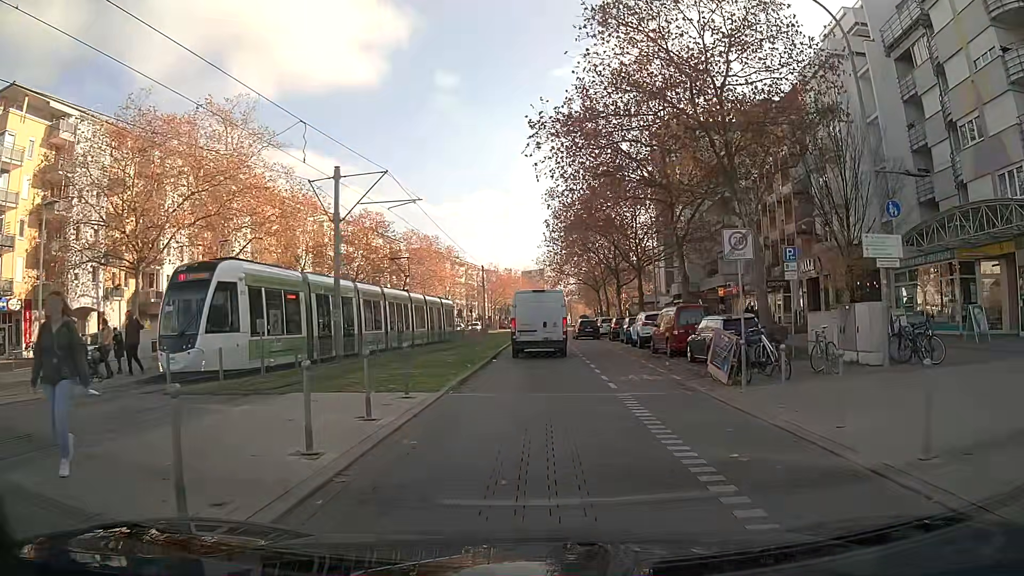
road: tertiary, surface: paving_stones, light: Day
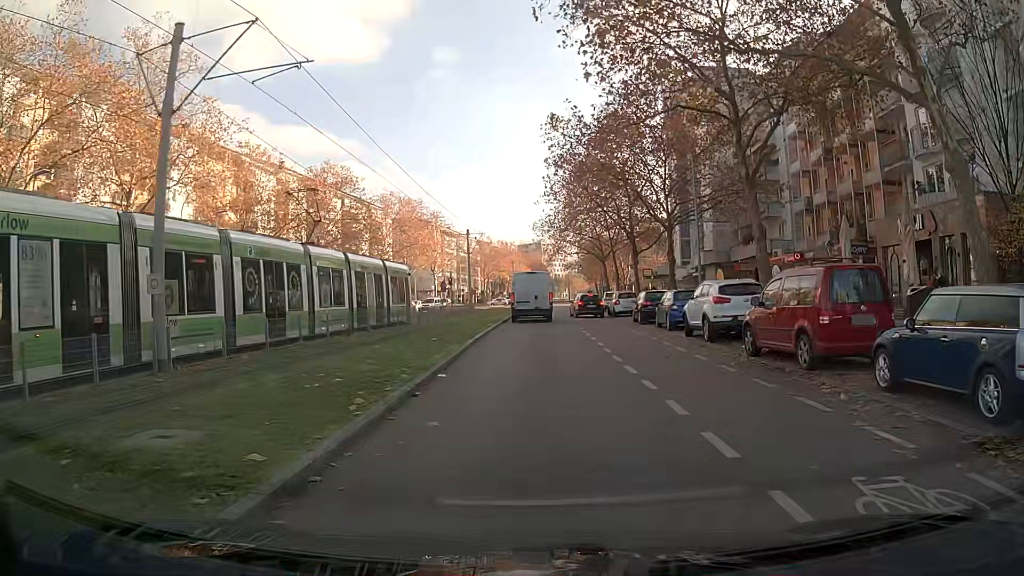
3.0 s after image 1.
(+0.1, +12.5) m; 0°
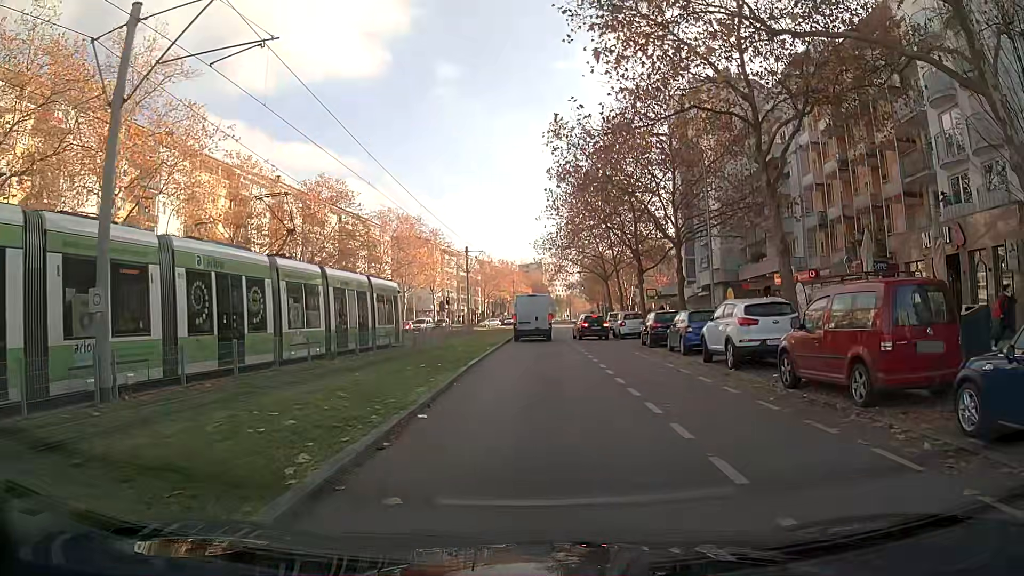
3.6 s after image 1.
(0.0, +2.2) m; 0°
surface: asphalt
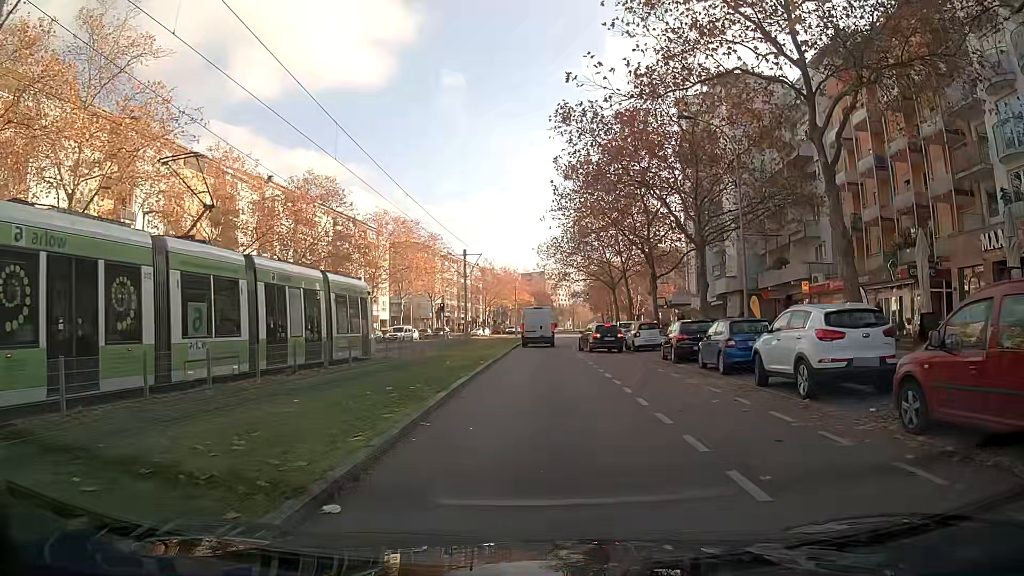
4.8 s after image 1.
(0.0, +4.4) m; 0°
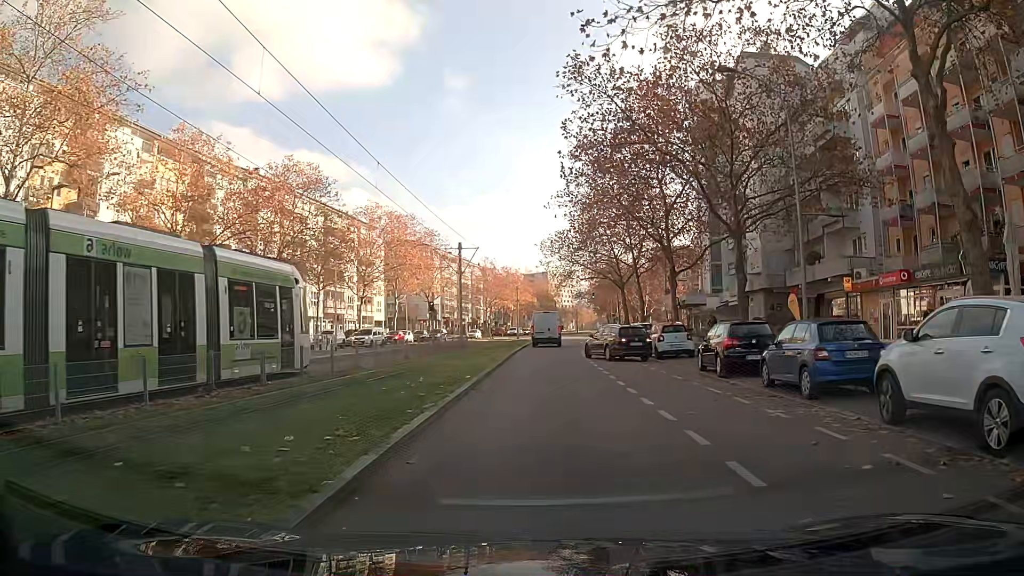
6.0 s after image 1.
(0.0, +5.7) m; 0°
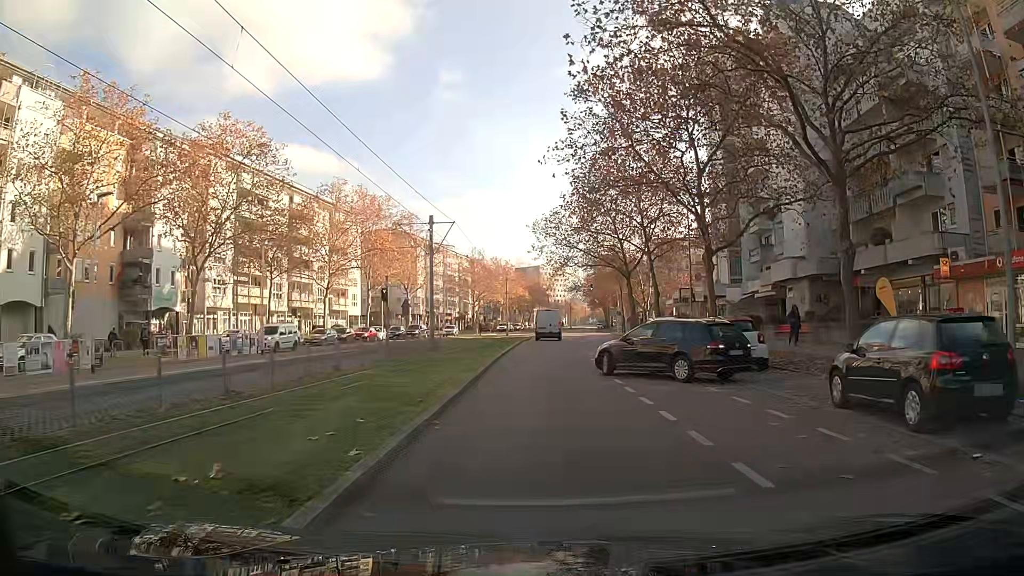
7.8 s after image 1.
(-0.1, +10.2) m; 0°
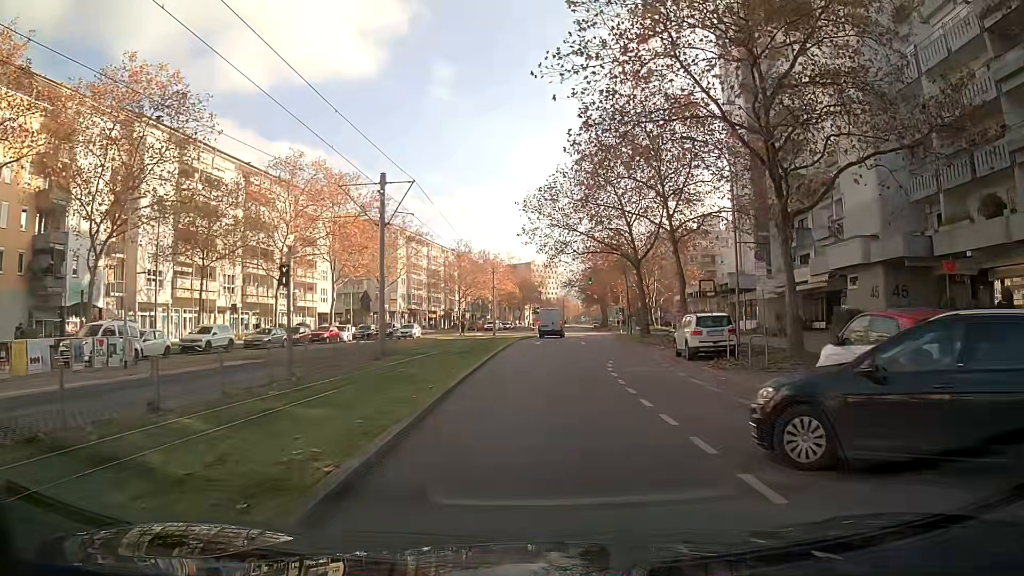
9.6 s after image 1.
(+0.1, +10.6) m; +1°
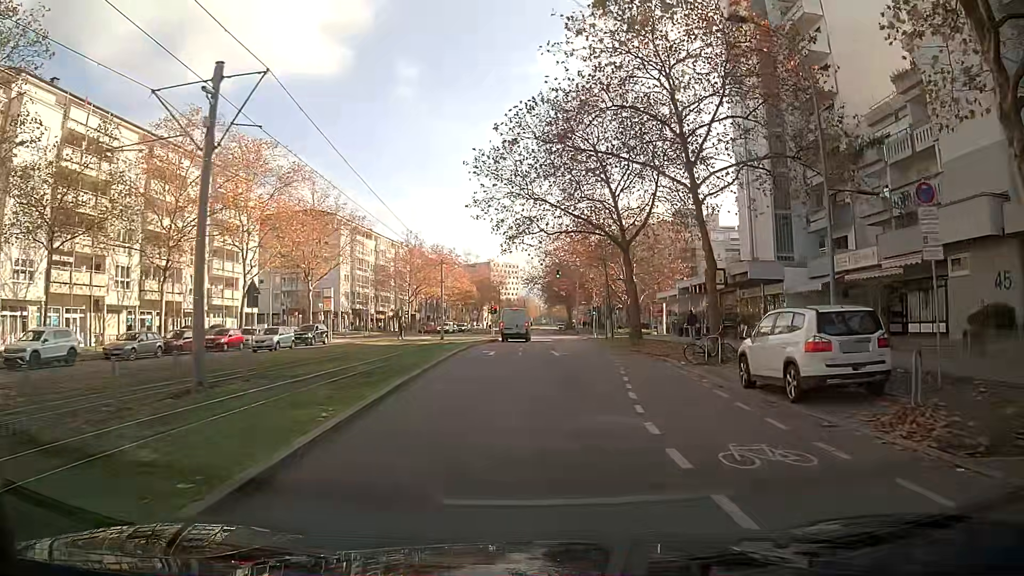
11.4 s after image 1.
(+0.4, +13.0) m; +4°
(0, +10) (0, +20) (0, +30) (+1, +40) (+1, +50) (+1, +60) (+1, +70) (+1, +80) (0, +90) (+1, +100) m
